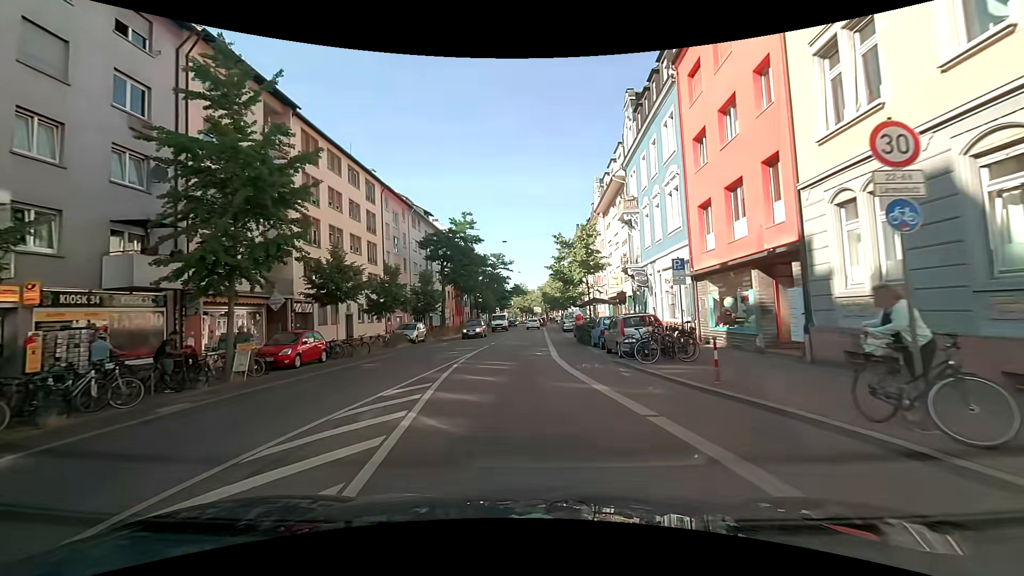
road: secondary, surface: asphalt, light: Day
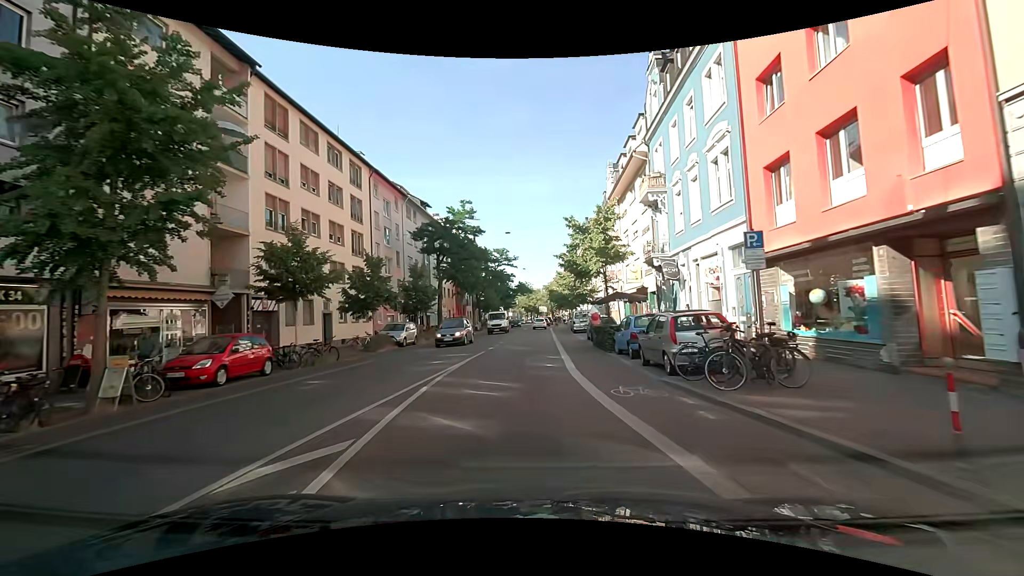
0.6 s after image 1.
(0.0, +5.2) m; -1°
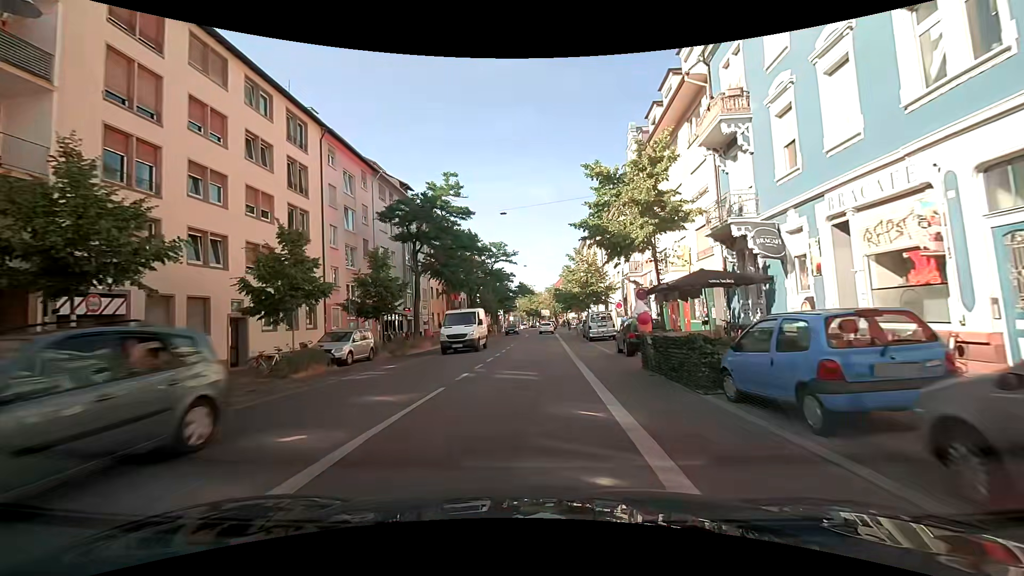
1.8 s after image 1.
(0.0, +10.3) m; 0°
